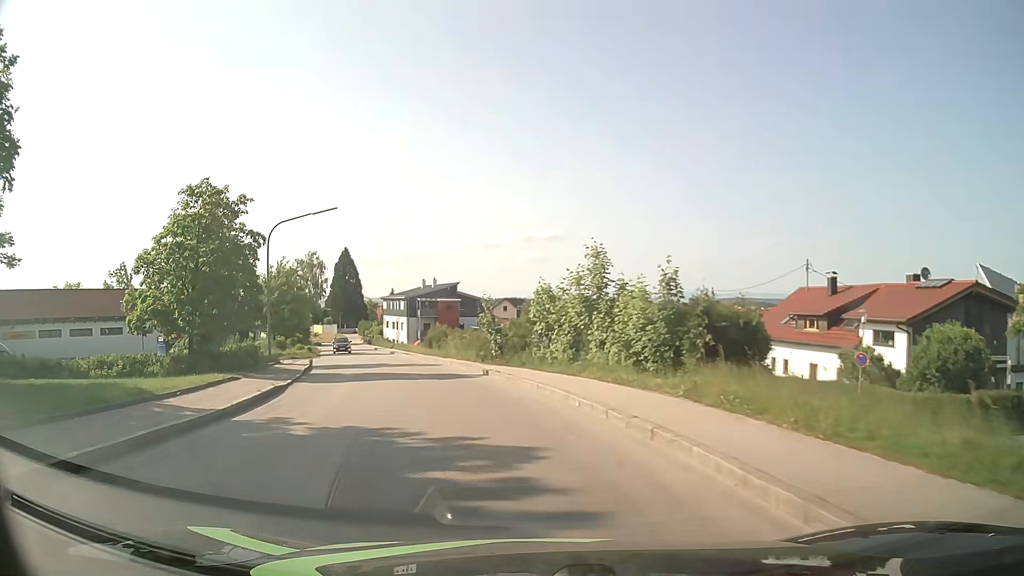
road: tertiary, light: Day
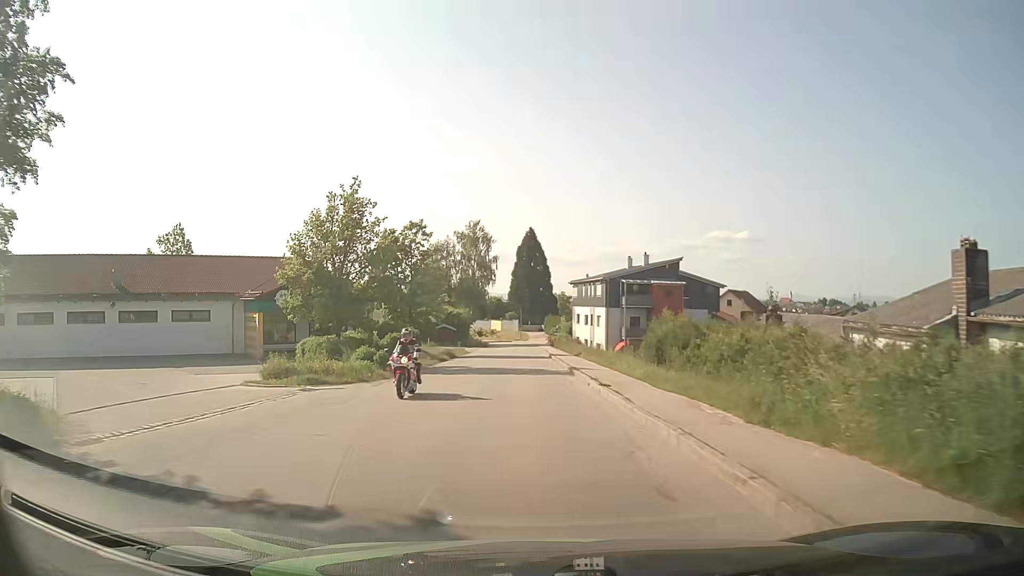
(-5.2, +30.8) m; -16°
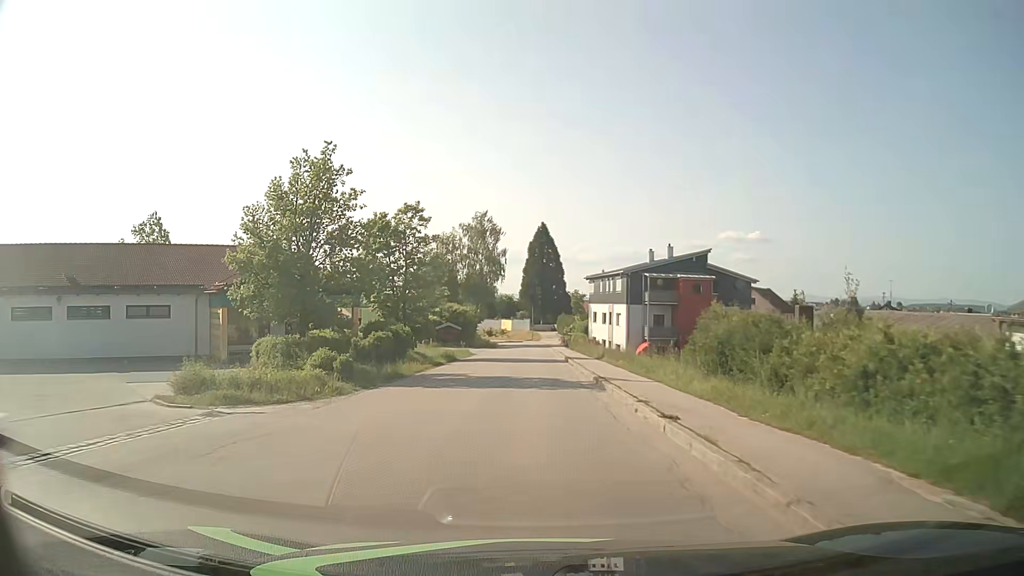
(-0.1, +6.7) m; -1°
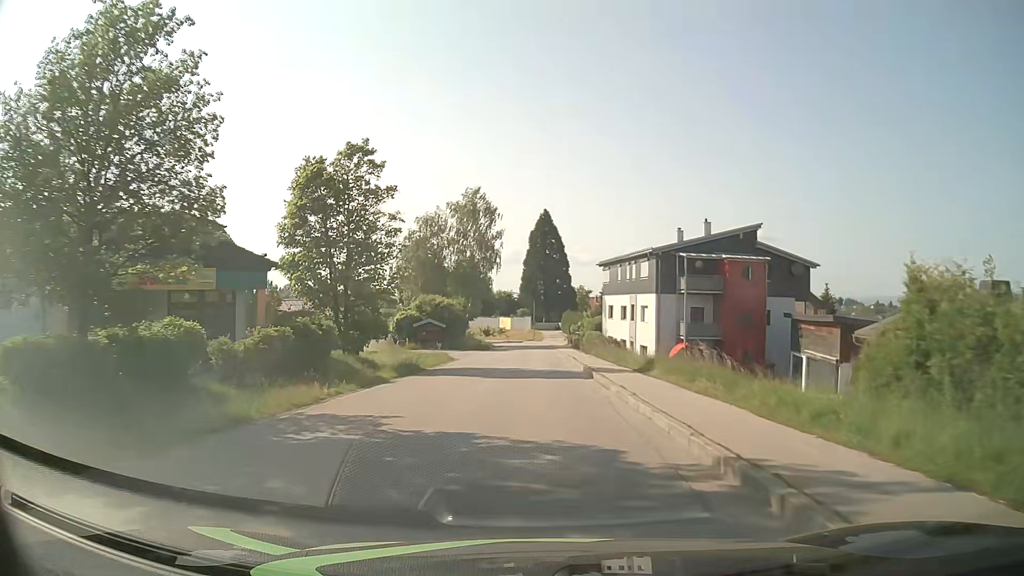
(0.0, +13.8) m; 0°
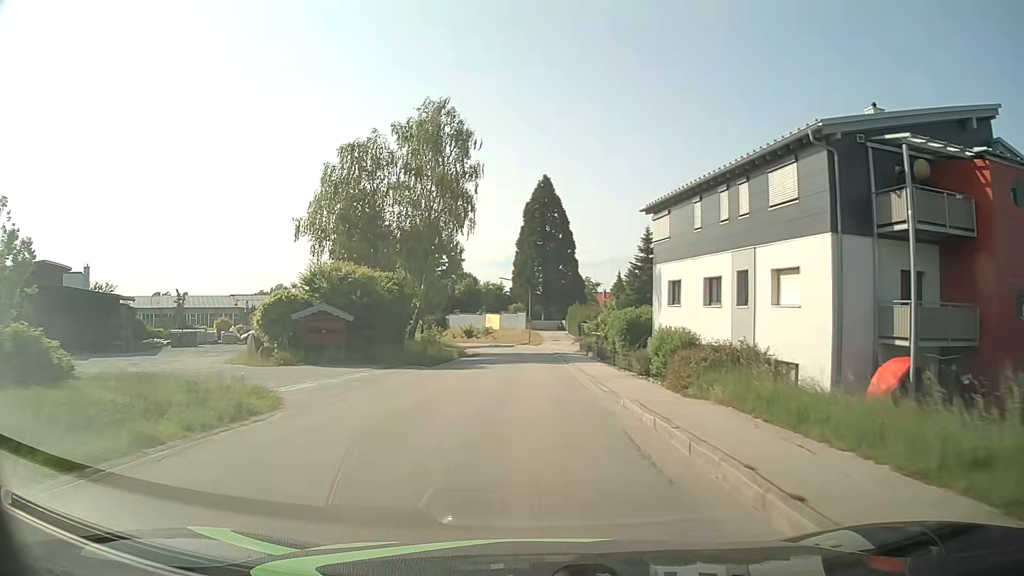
(+0.1, +28.1) m; +1°
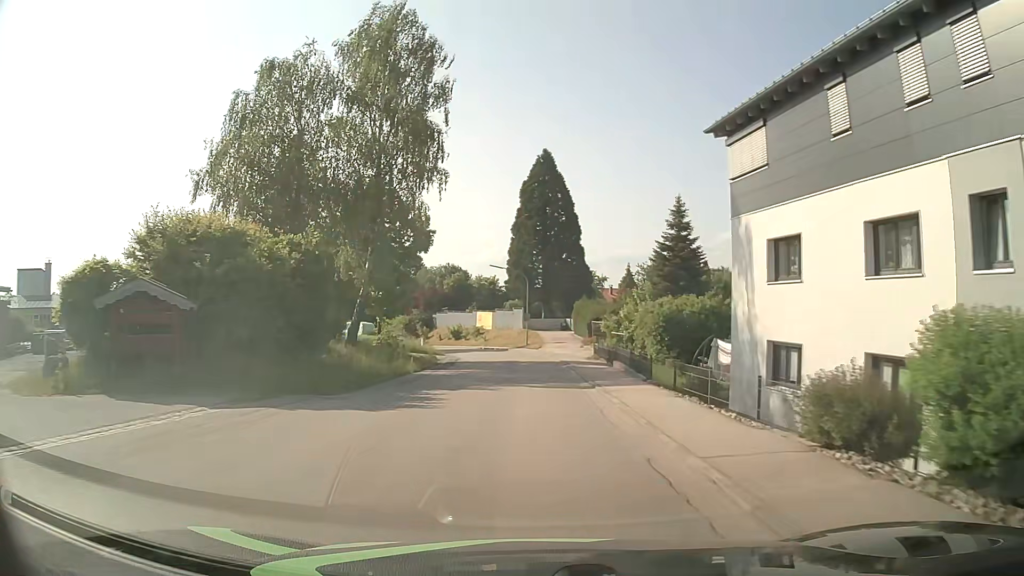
(0.0, +14.1) m; 0°
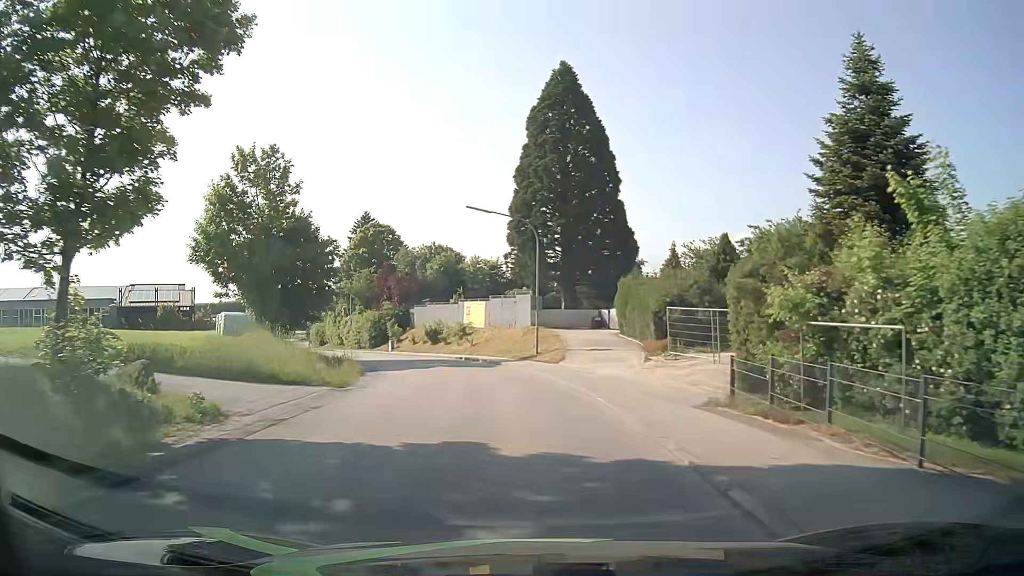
(-0.2, +27.9) m; -2°
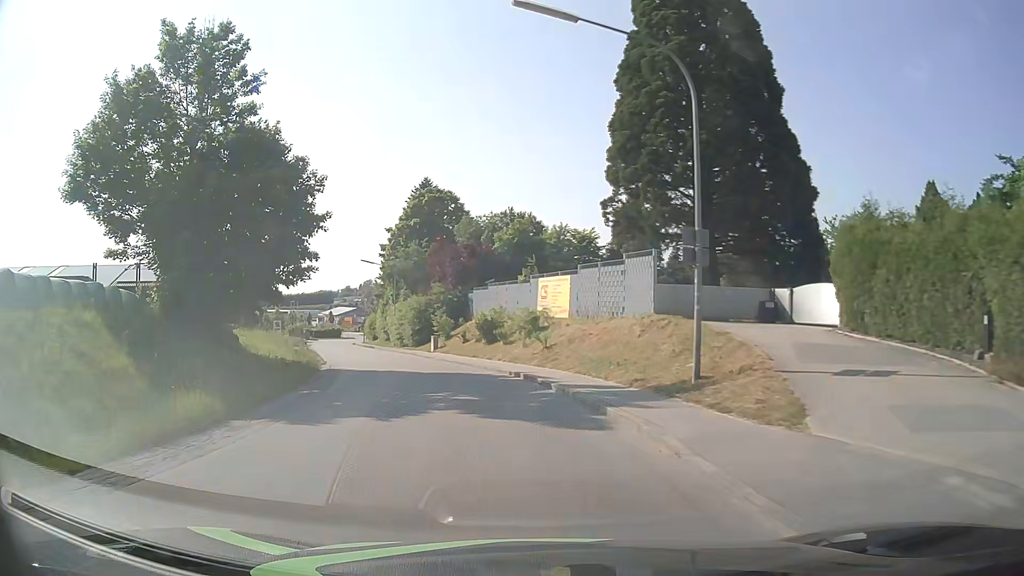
(-1.0, +20.6) m; -7°
(-1, +10) (-3, +20) (-5, +29) (-8, +39) (-12, +48) (-15, +58) (-19, +67) (-23, +76) (-26, +86) (-29, +95) m
